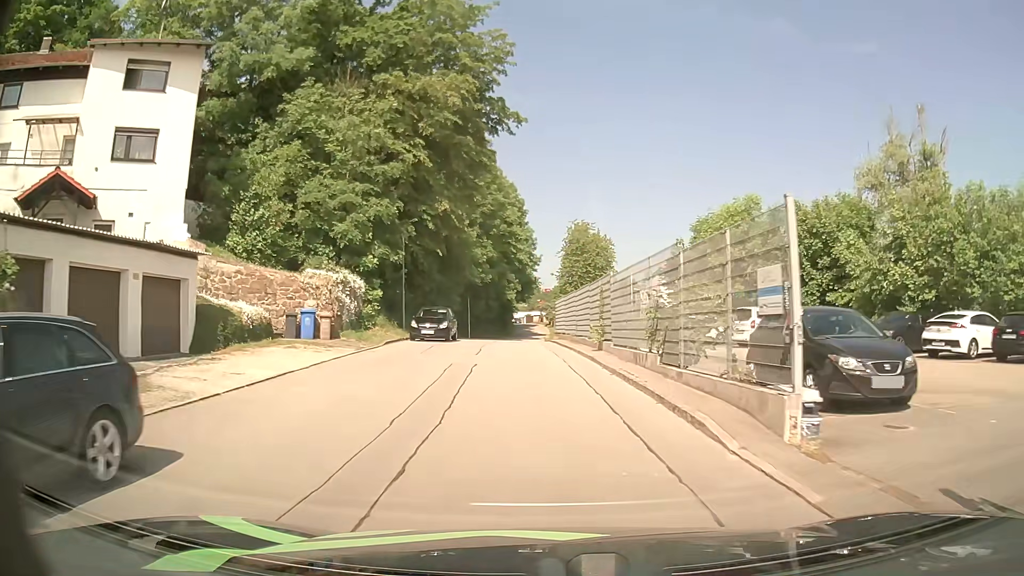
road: residential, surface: asphalt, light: Day
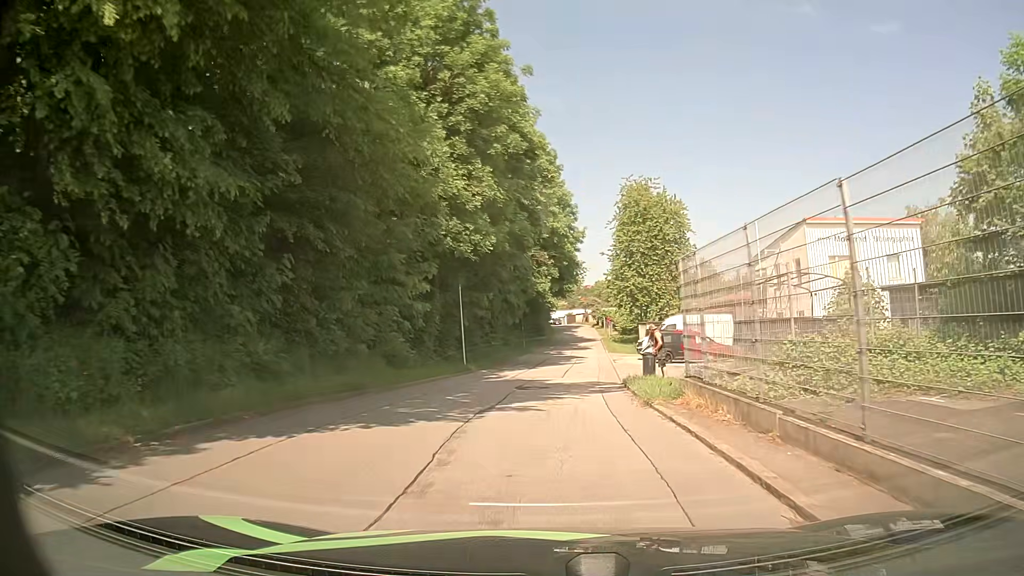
(-0.7, +29.0) m; -2°
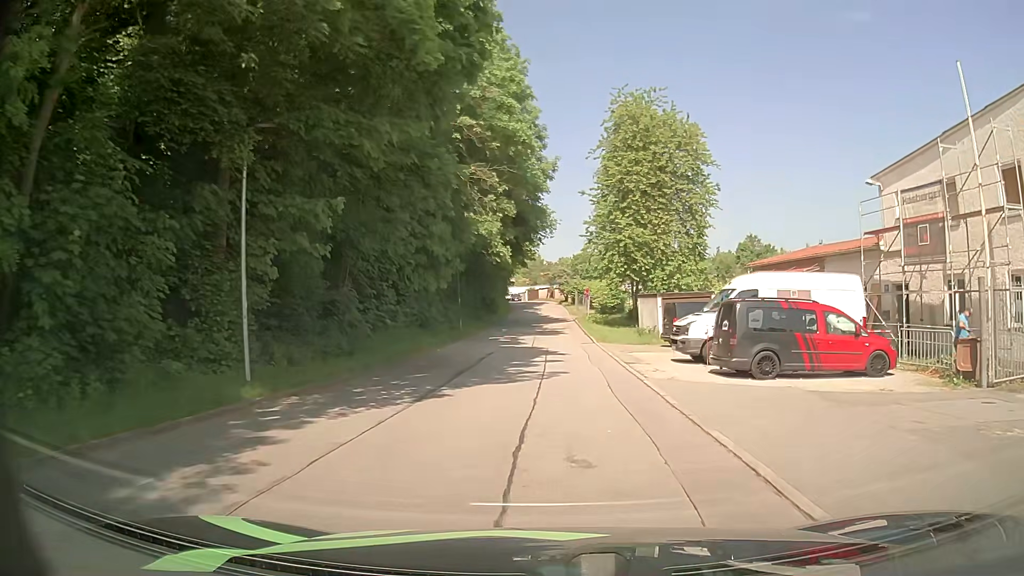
(+0.4, +21.3) m; +3°
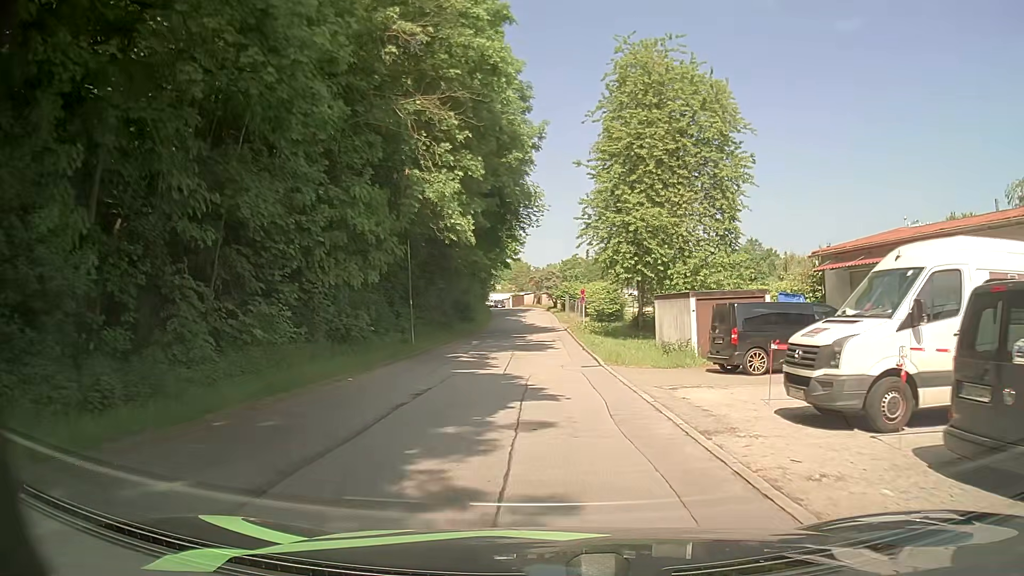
(+0.1, +10.7) m; +1°
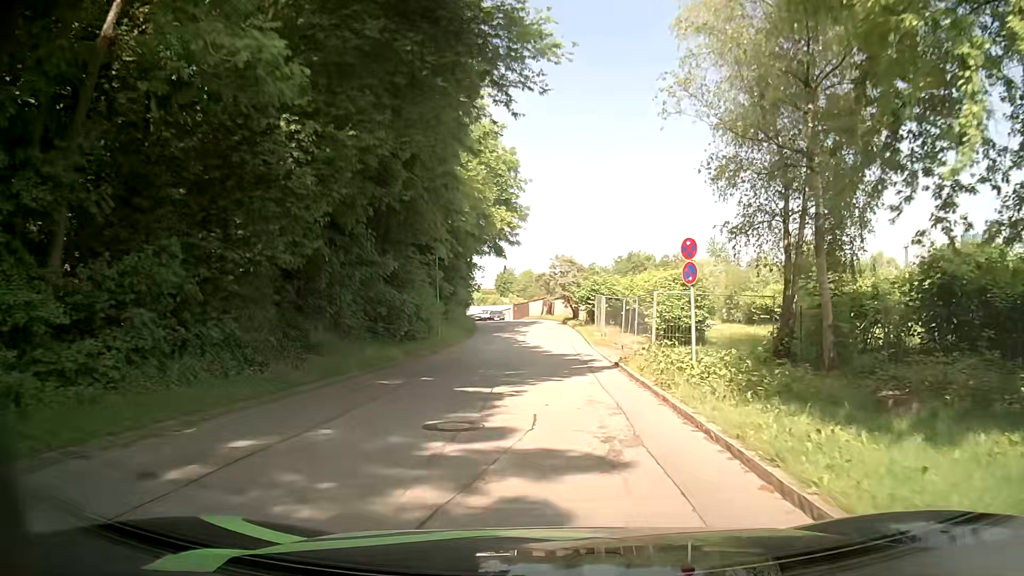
(-0.4, +27.7) m; -1°
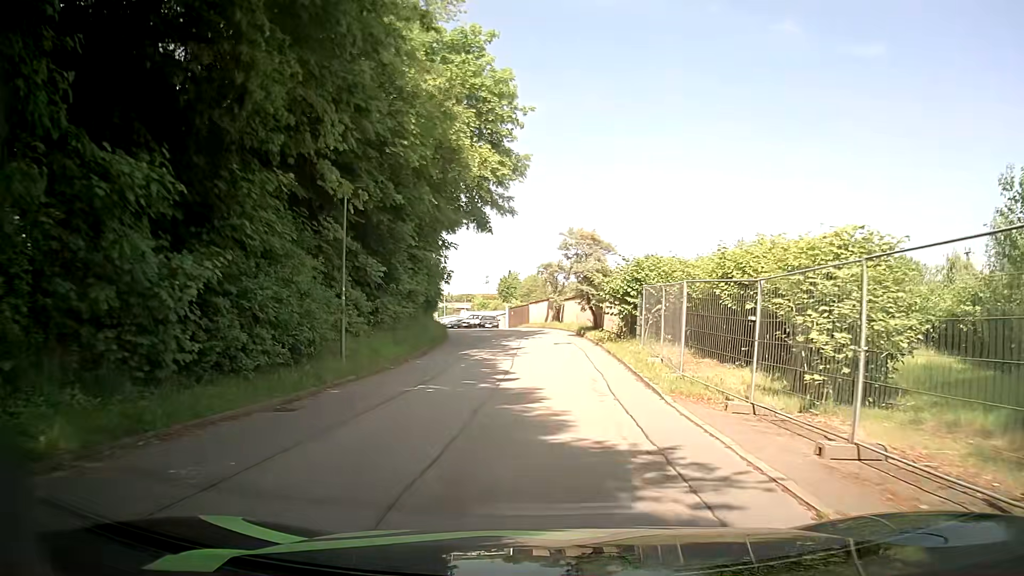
(-0.1, +16.7) m; -1°
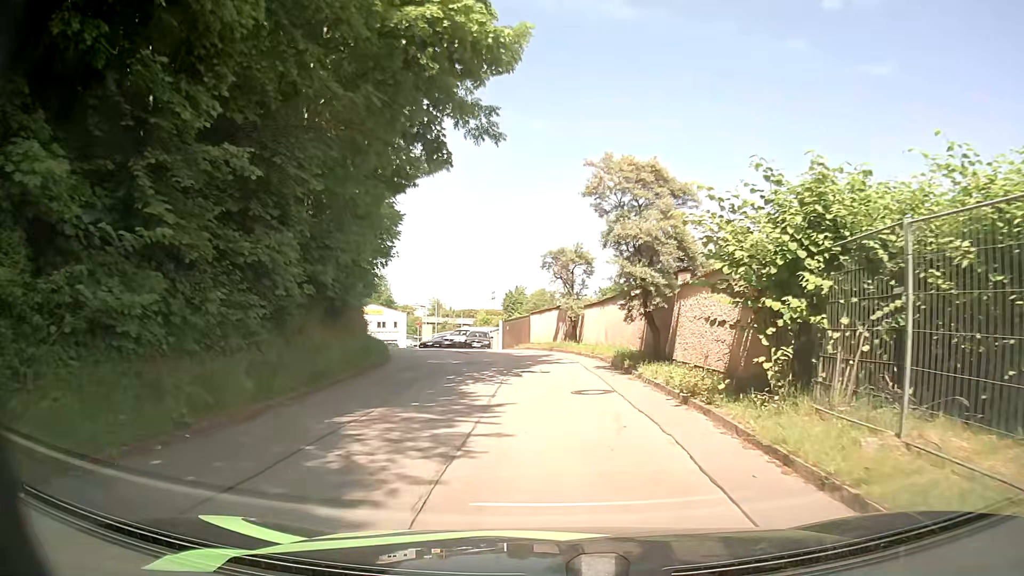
(0.0, +15.1) m; -1°
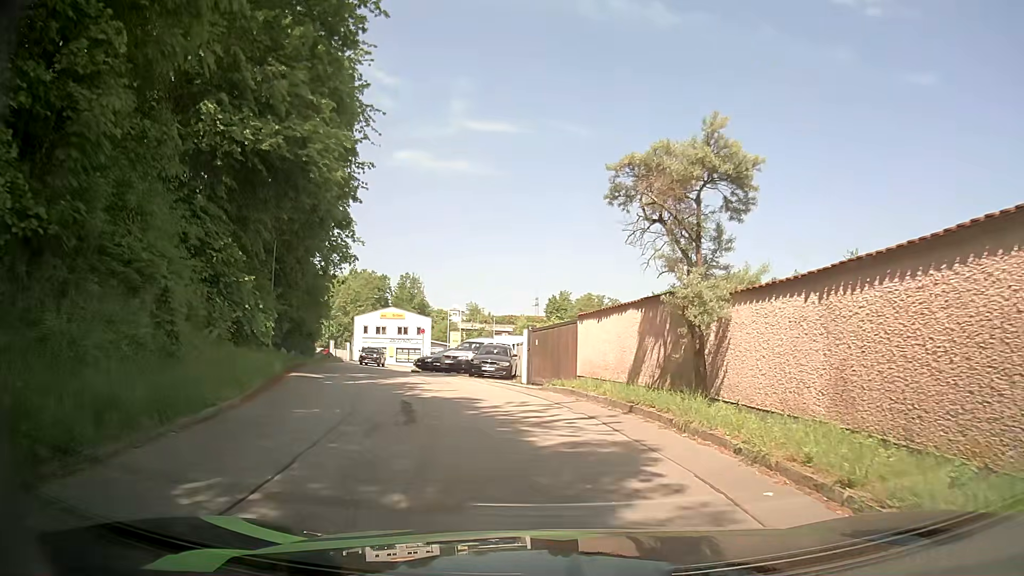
(-0.4, +16.5) m; -4°
